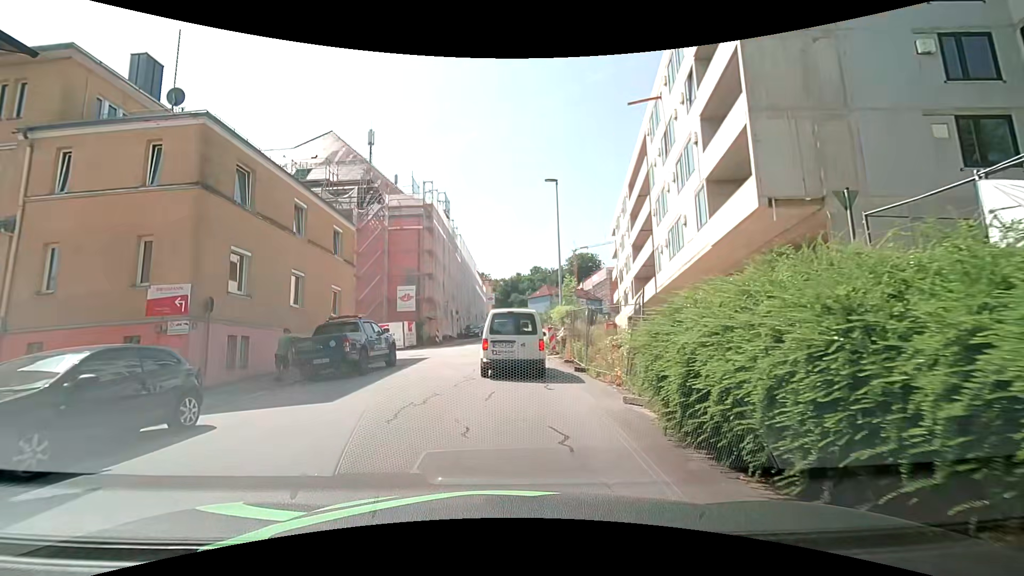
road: residential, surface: asphalt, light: Day
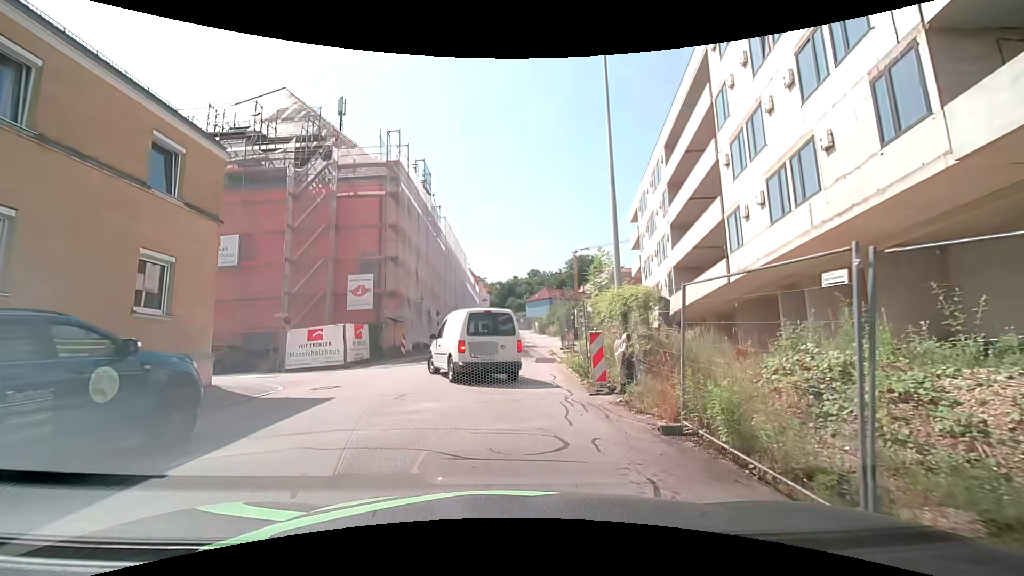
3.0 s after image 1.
(-0.4, +12.2) m; -2°
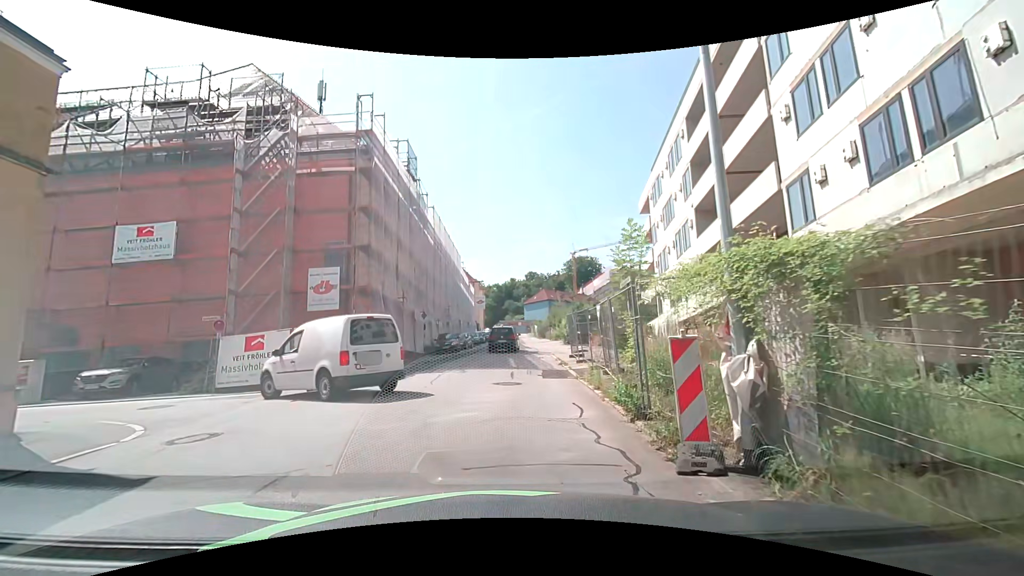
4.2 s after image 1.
(0.0, +5.3) m; +1°
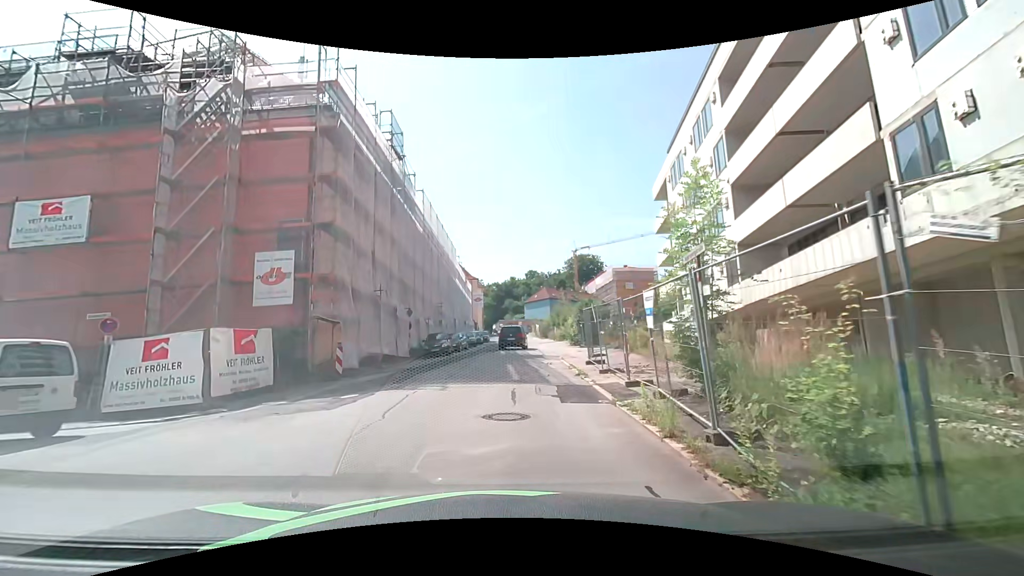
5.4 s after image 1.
(0.0, +5.0) m; -1°
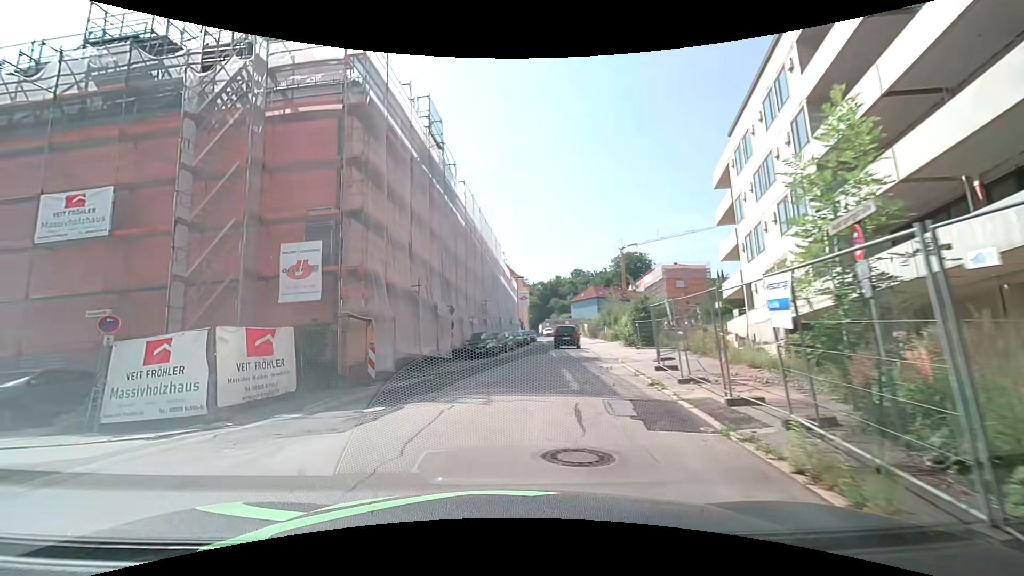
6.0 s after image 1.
(0.0, +2.5) m; -6°
